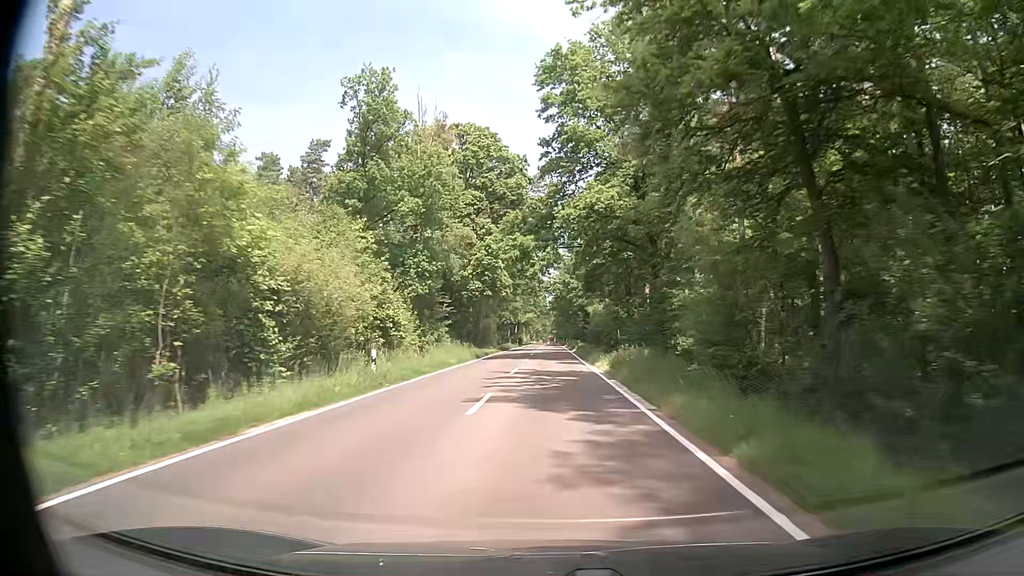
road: tertiary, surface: asphalt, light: Day
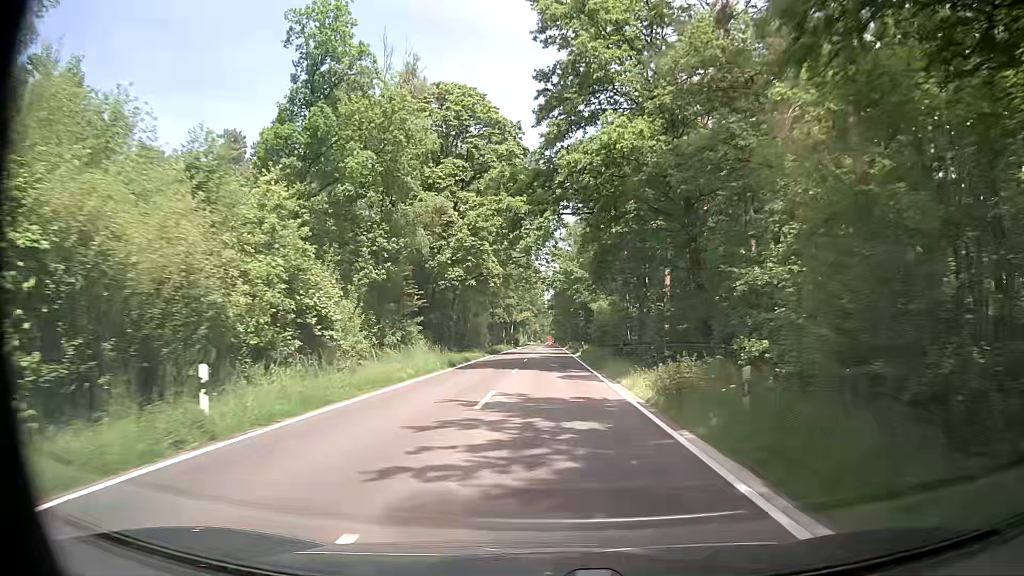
(0.0, +10.9) m; -1°
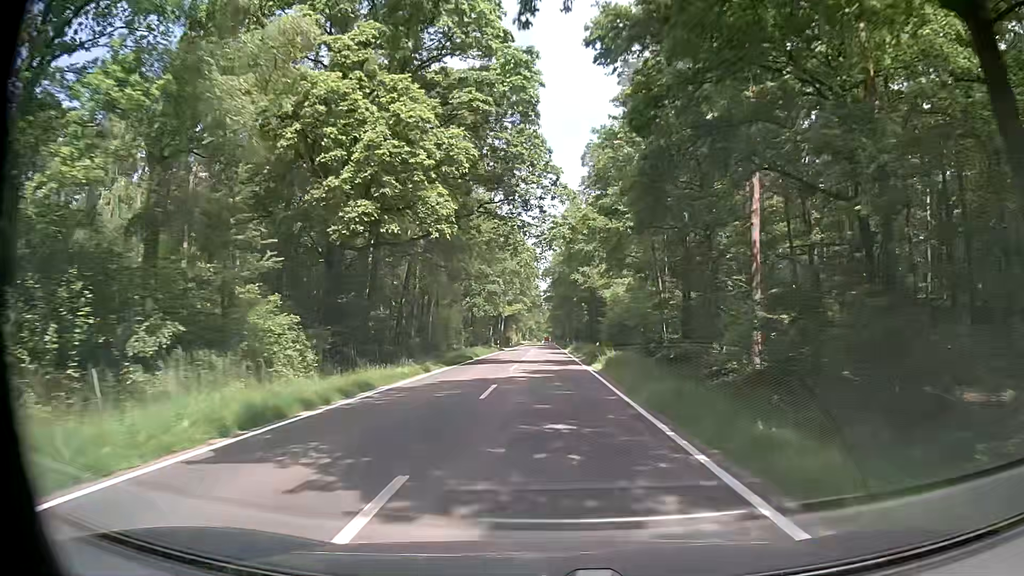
(+0.3, +21.9) m; 0°
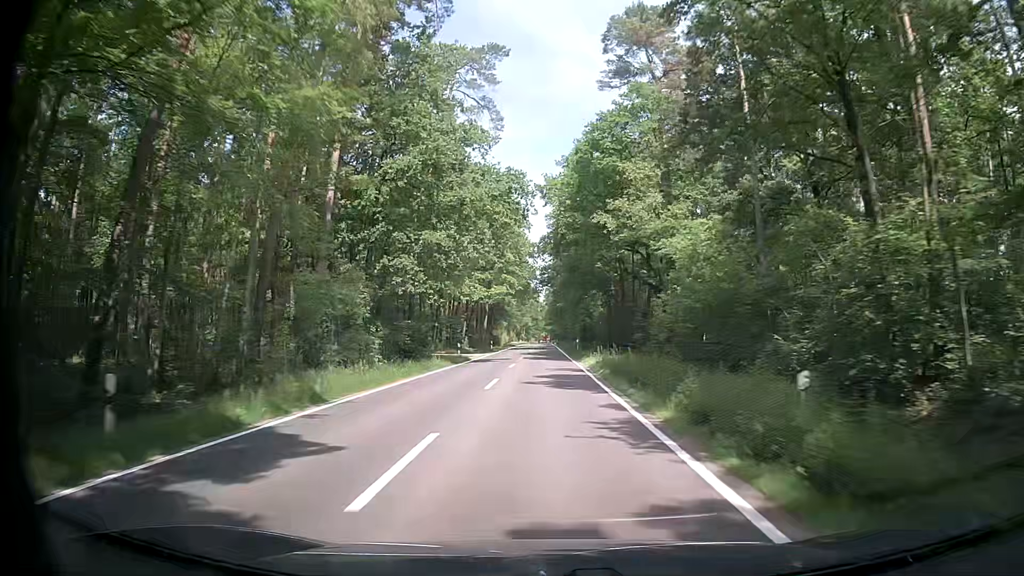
(+0.6, +33.0) m; +2°
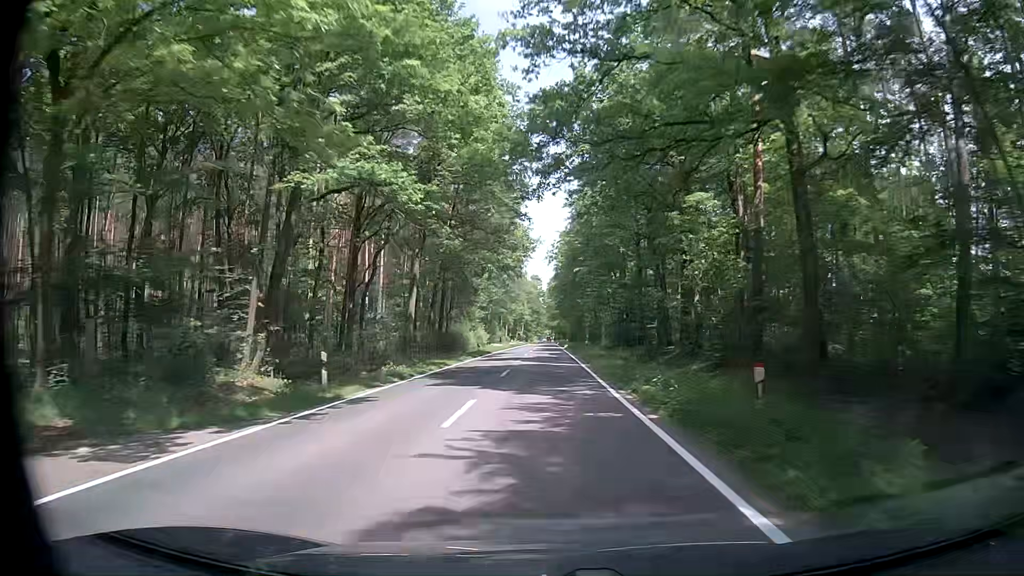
(-0.7, +54.9) m; -1°
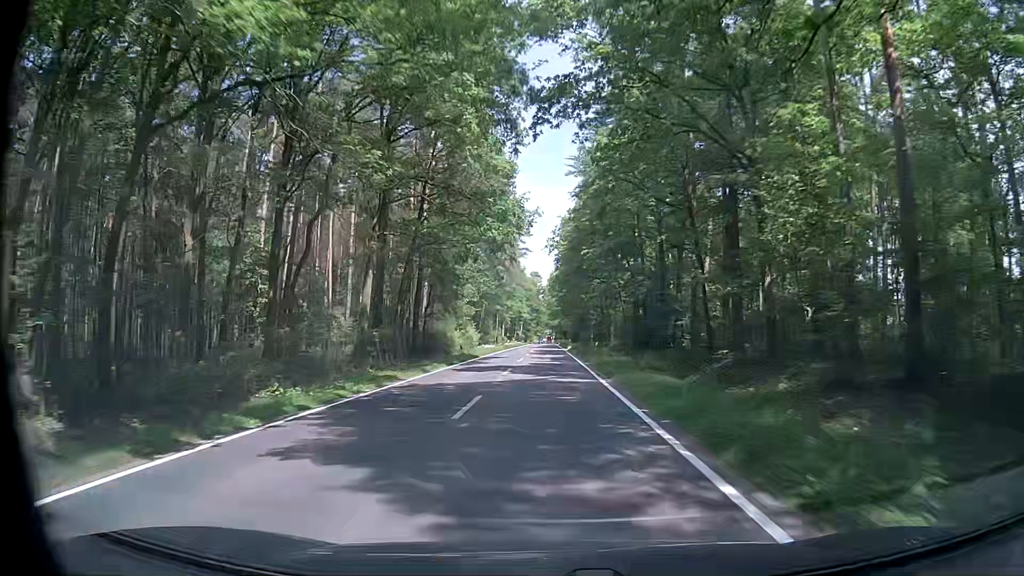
(0.0, +11.0) m; 0°
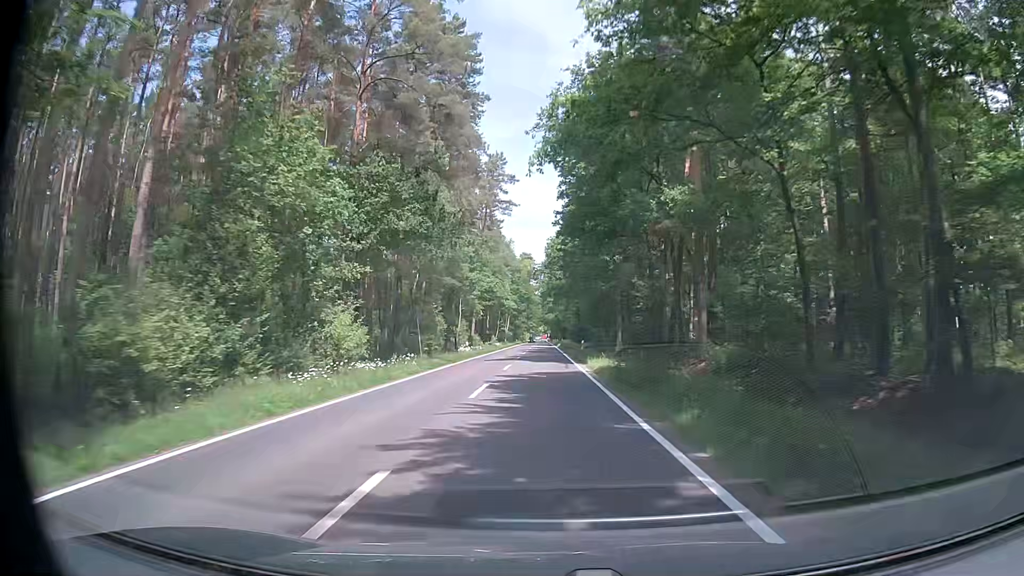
(+0.3, +43.9) m; 0°
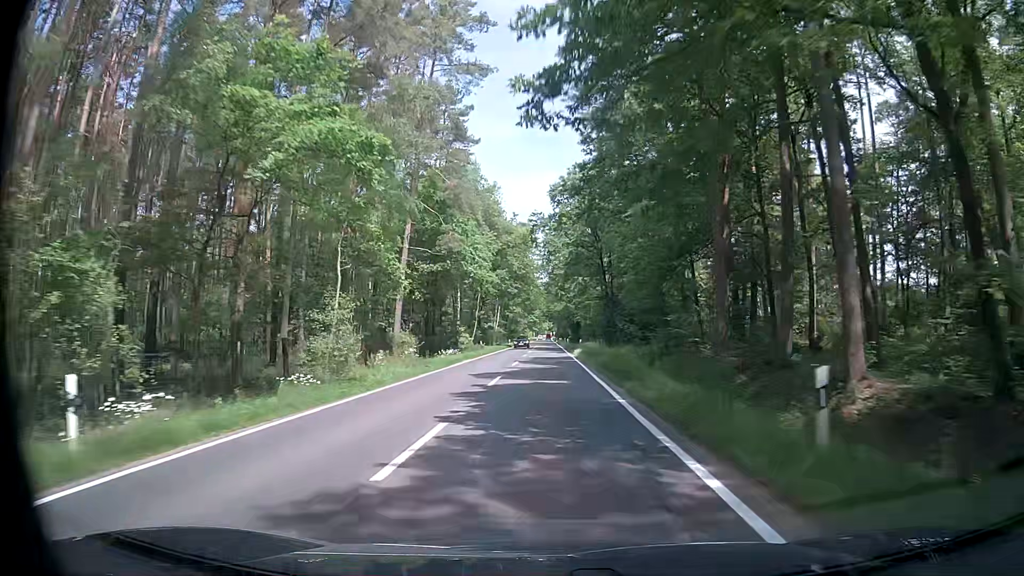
(+0.8, +44.0) m; +1°
(0, +10) (0, +20) (0, +30) (0, +40) (-1, +50) (-1, +60) (-1, +70) (-1, +80) (-1, +90) (-1, +100) m
